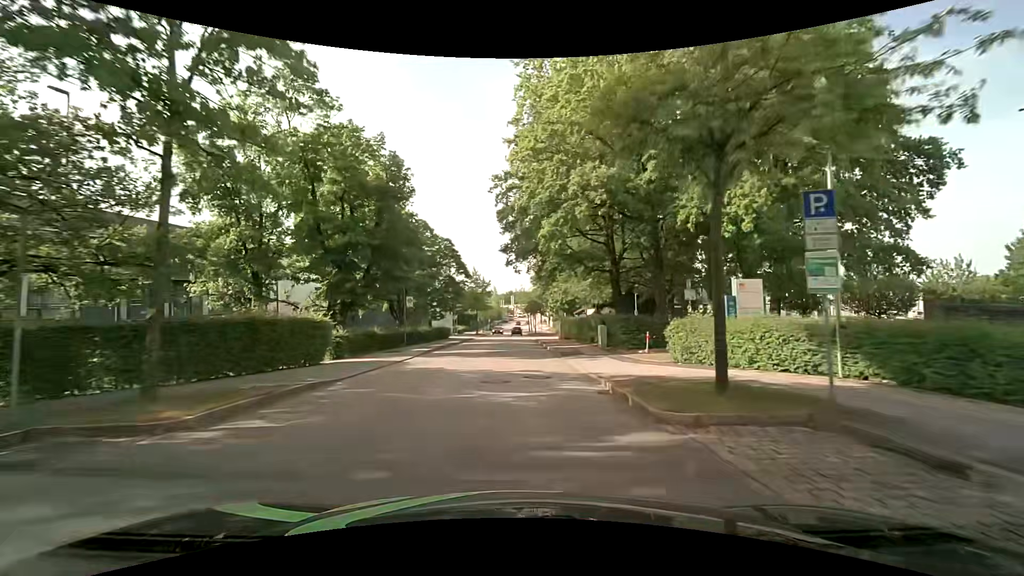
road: residential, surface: asphalt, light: Day
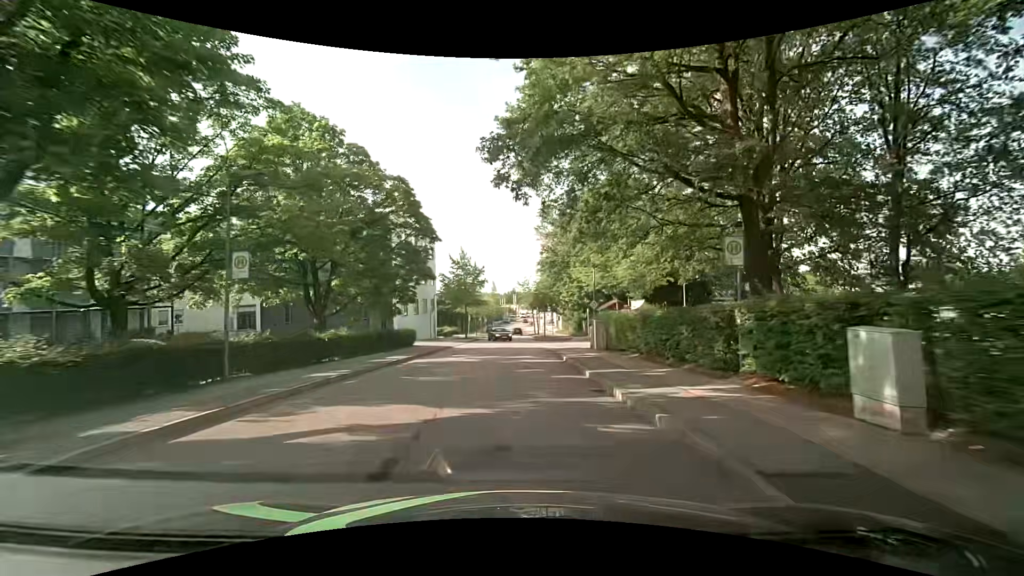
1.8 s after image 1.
(-0.1, +19.9) m; 0°
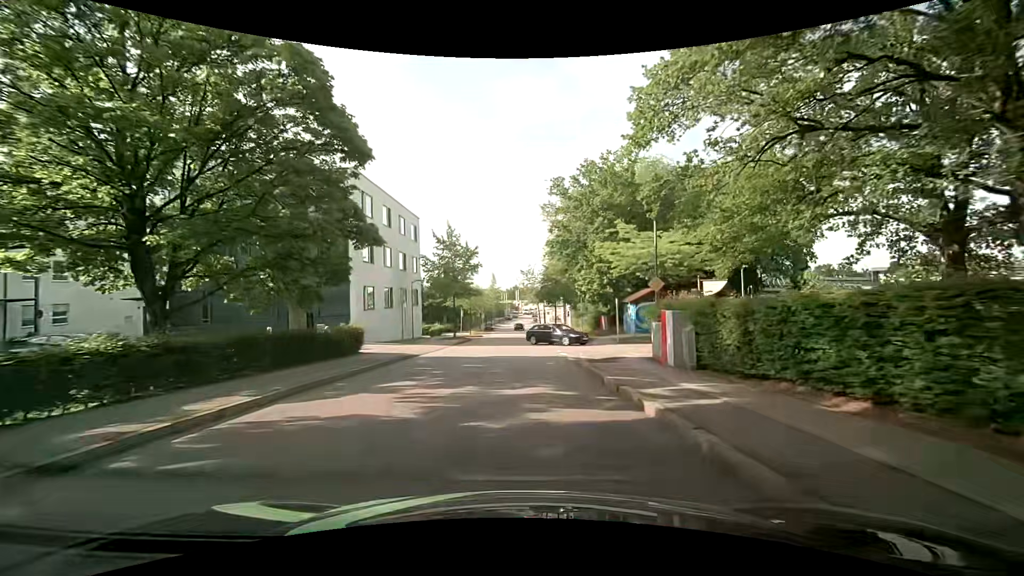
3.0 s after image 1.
(0.0, +12.6) m; 0°
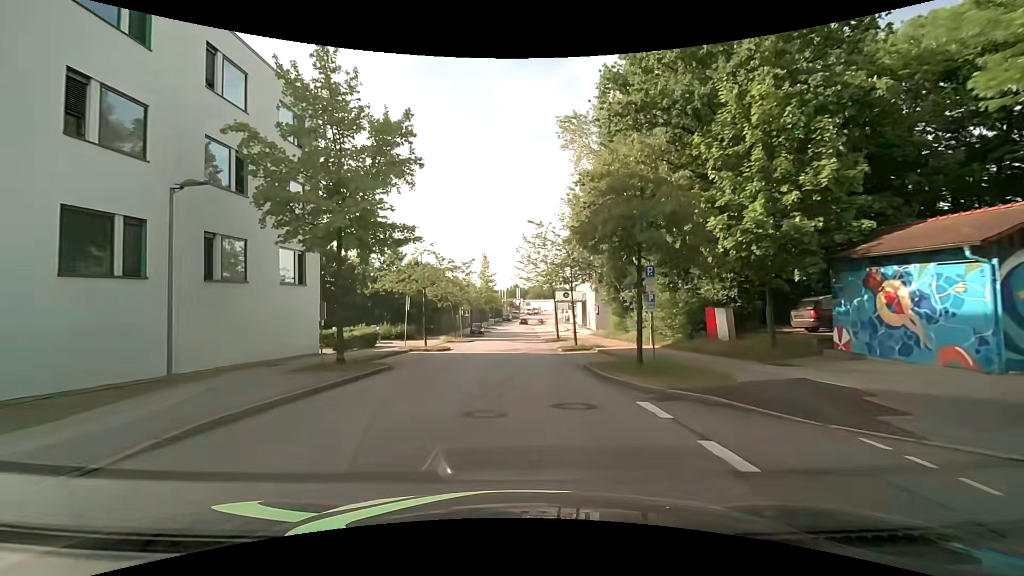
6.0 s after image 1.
(-0.3, +29.7) m; -1°
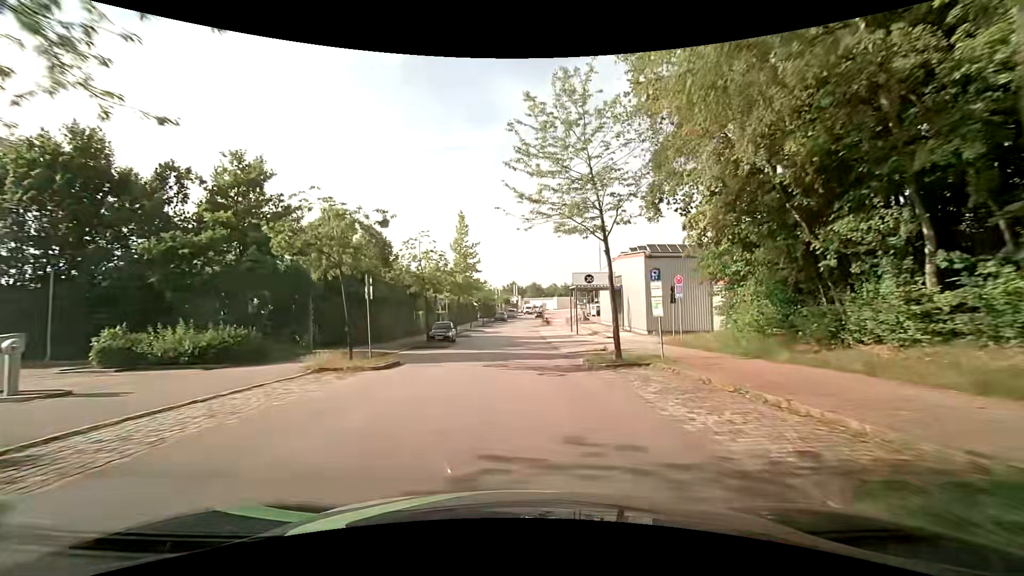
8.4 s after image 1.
(+0.1, +27.3) m; 0°
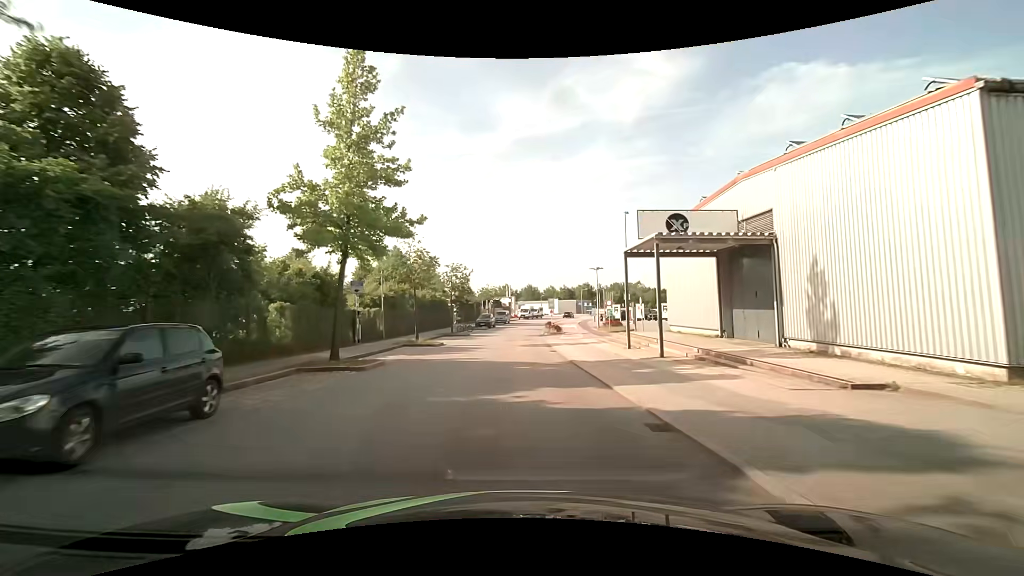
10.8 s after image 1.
(+0.1, +28.8) m; +1°
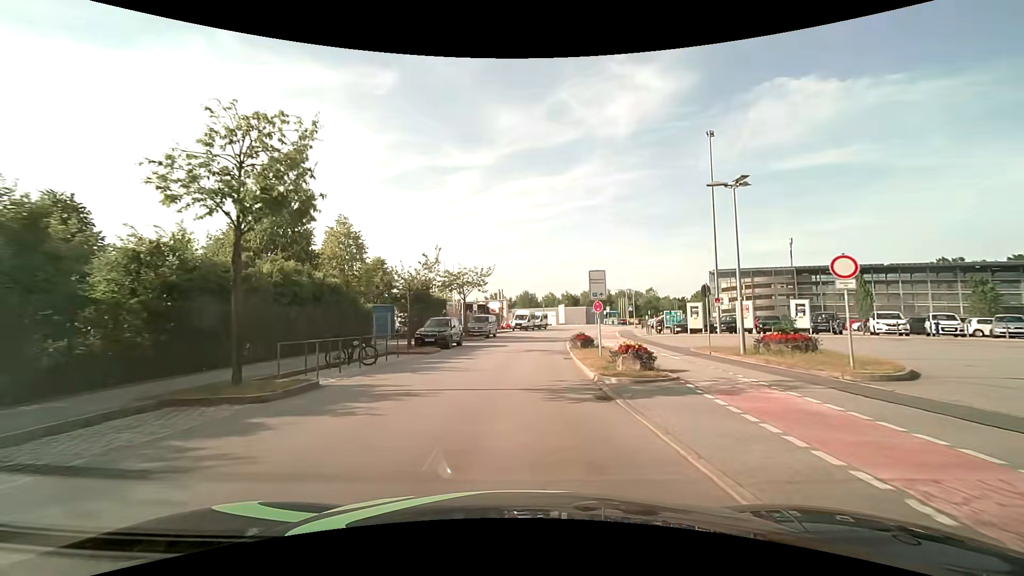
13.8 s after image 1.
(+0.3, +33.2) m; +1°
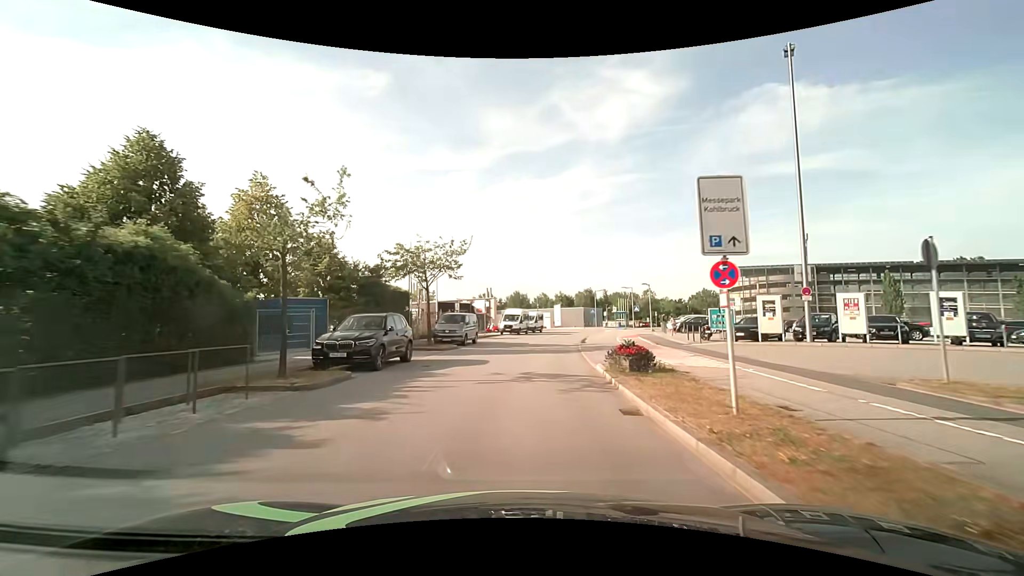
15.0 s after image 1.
(+0.1, +12.7) m; +1°
(0, +10) (+1, +20) (+2, +30) (+3, +40) (+5, +50) (+7, +59) (+10, +69) (+13, +79) (+17, +88) (+21, +97) m
